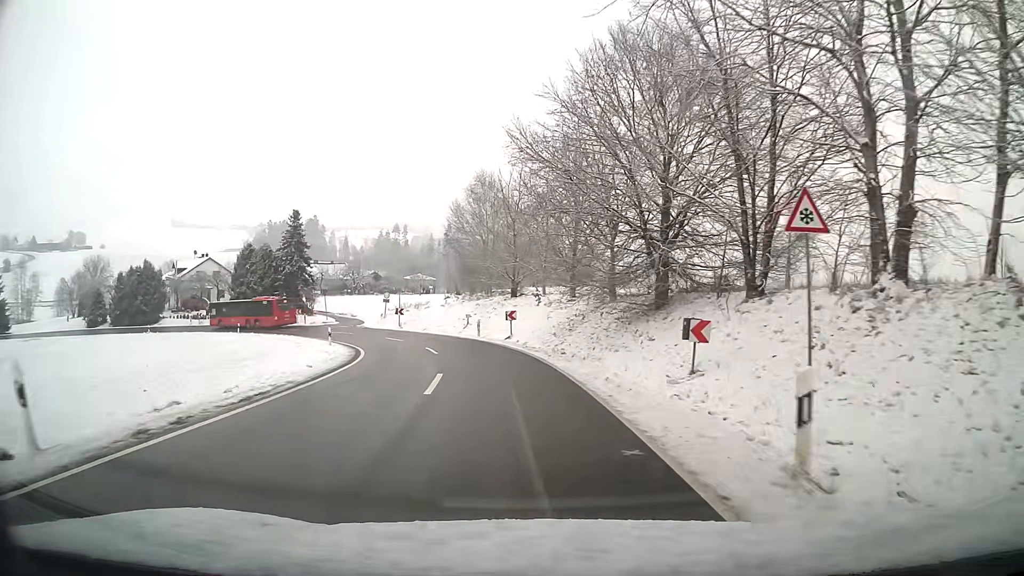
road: tertiary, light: Day
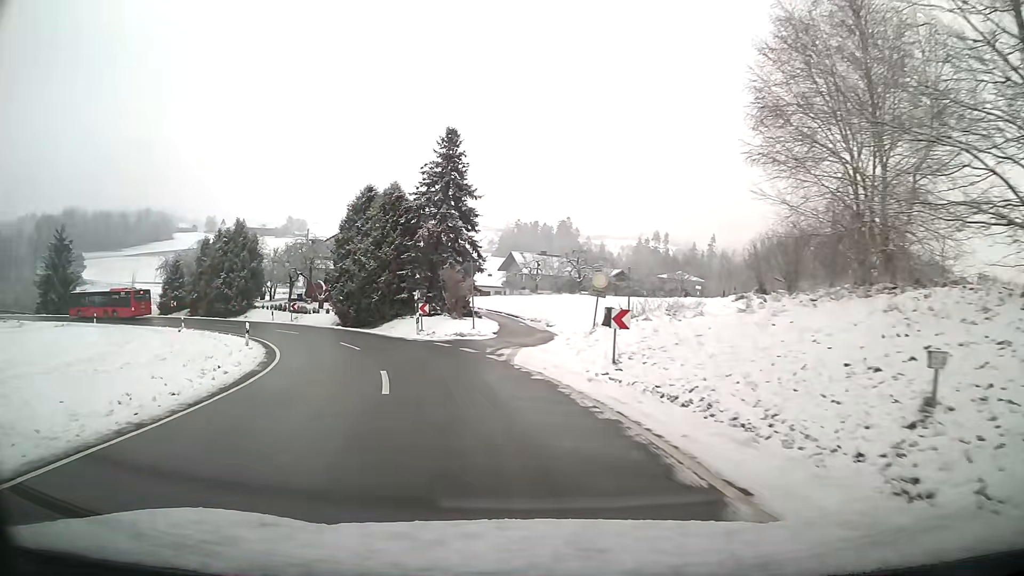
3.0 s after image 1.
(-6.1, +36.2) m; -23°
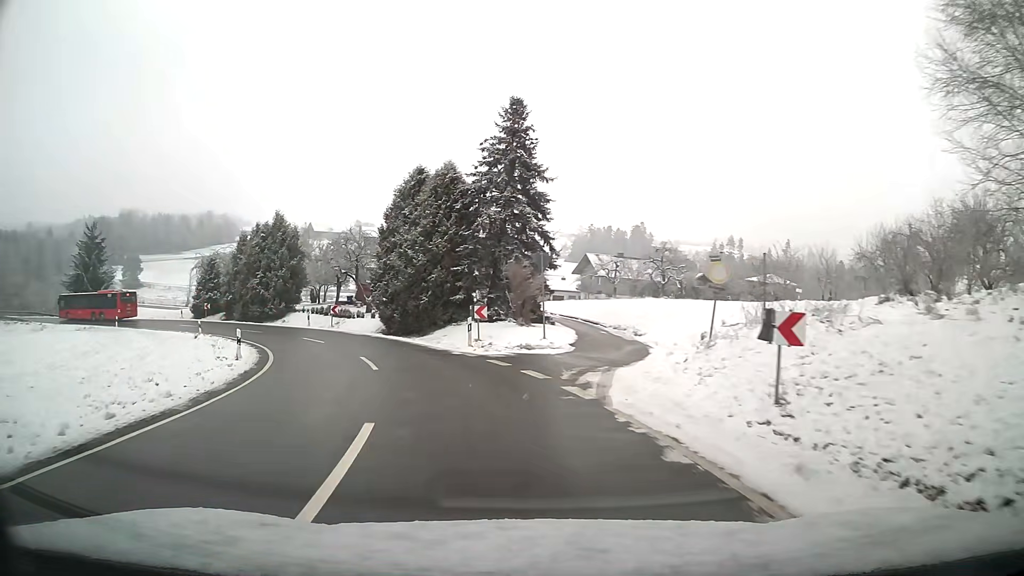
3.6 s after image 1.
(-0.4, +7.3) m; -7°
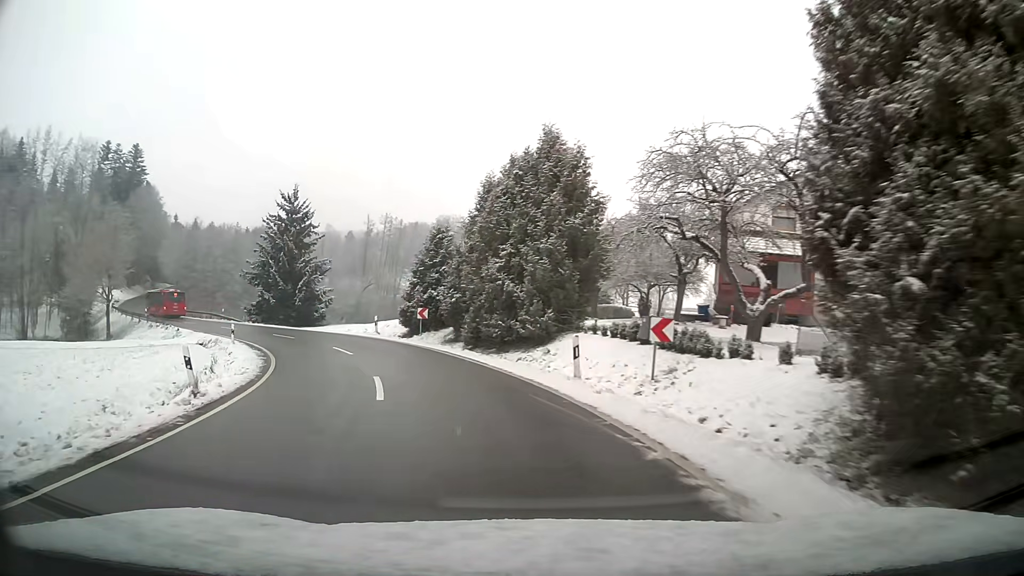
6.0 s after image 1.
(-7.5, +28.5) m; -29°
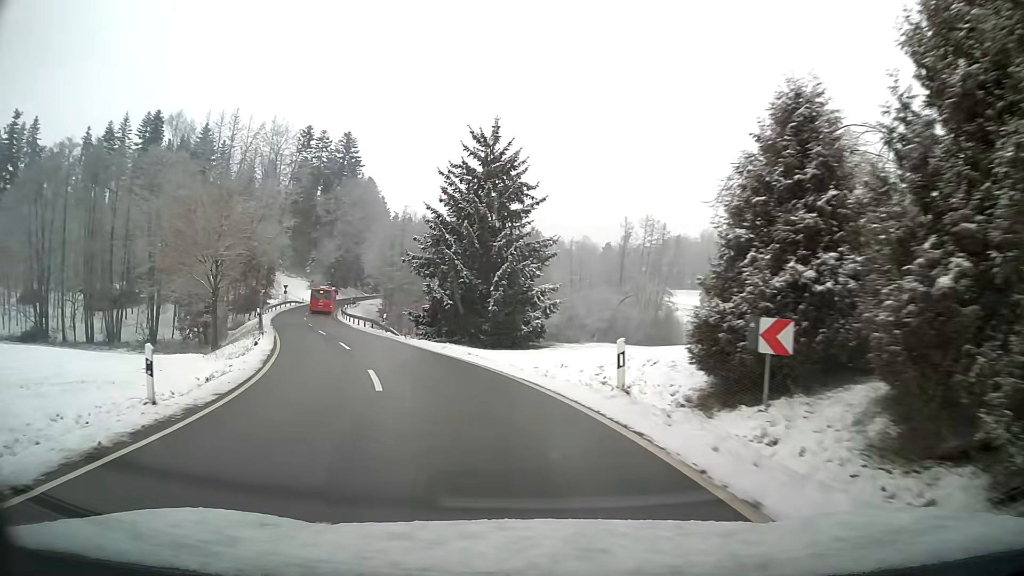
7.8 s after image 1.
(-4.5, +22.6) m; -23°
